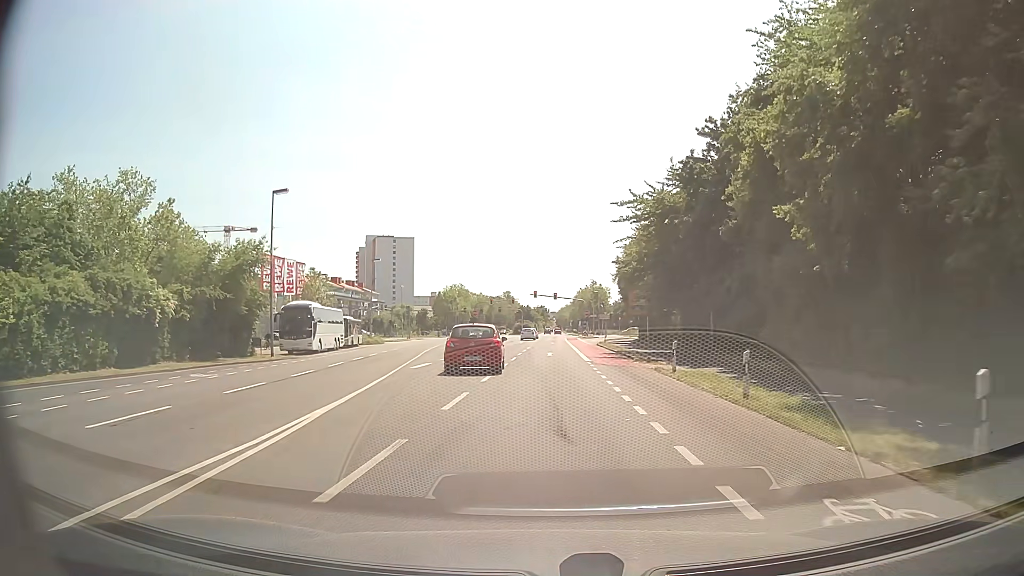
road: secondary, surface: asphalt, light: Day
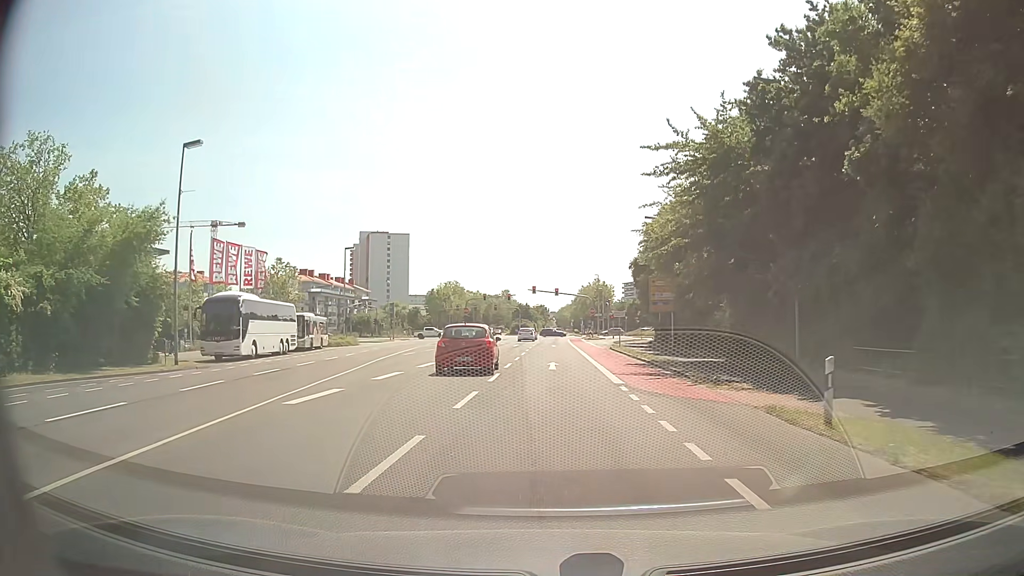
(0.0, +11.9) m; 0°
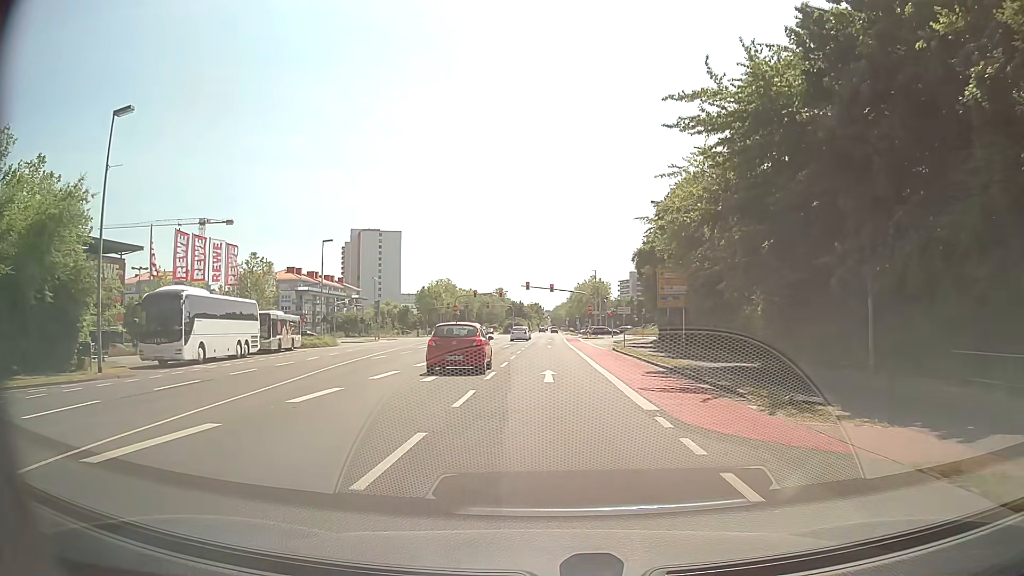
(0.0, +5.8) m; 0°
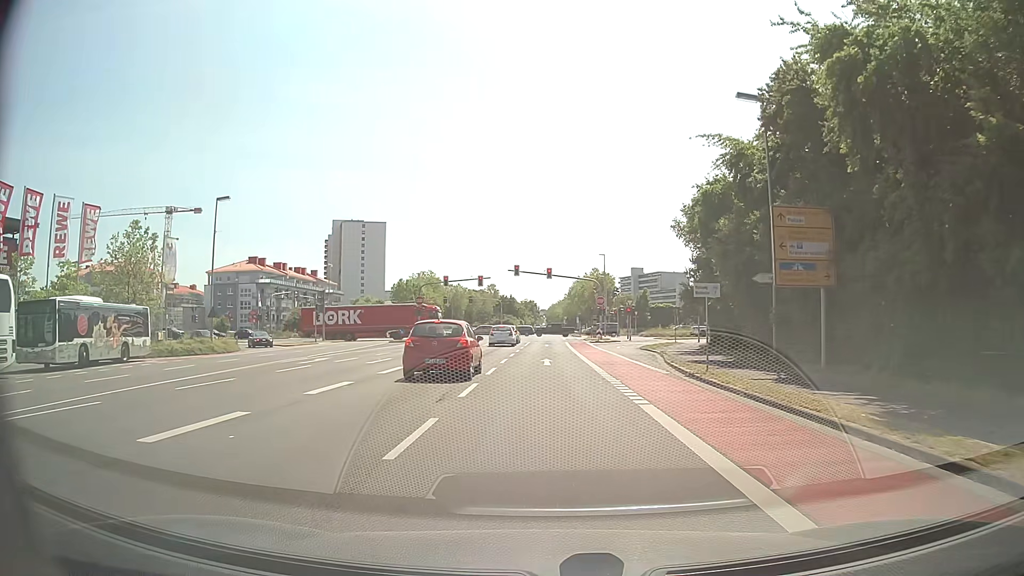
(+0.2, +22.9) m; 0°
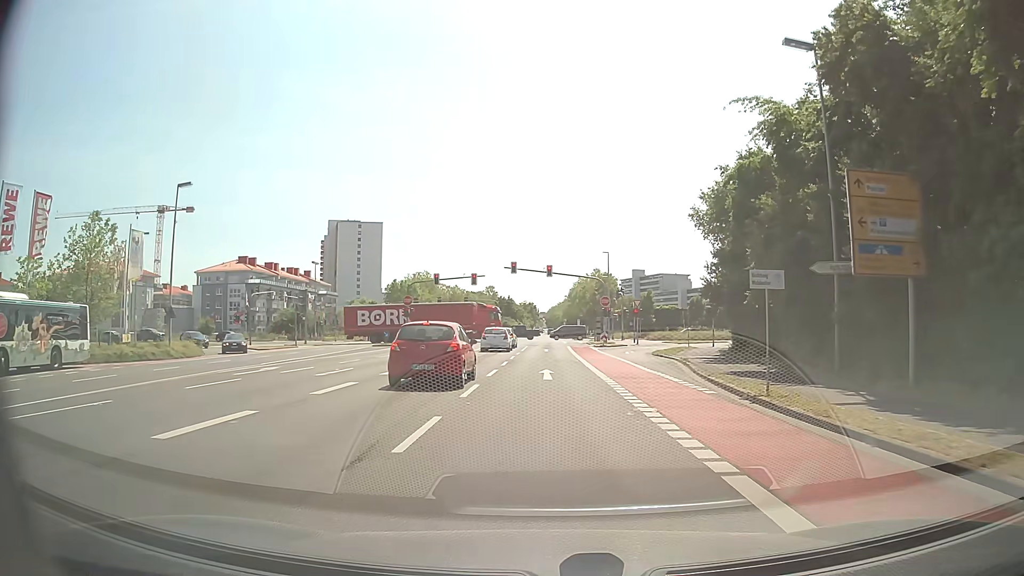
(0.0, +5.6) m; 0°
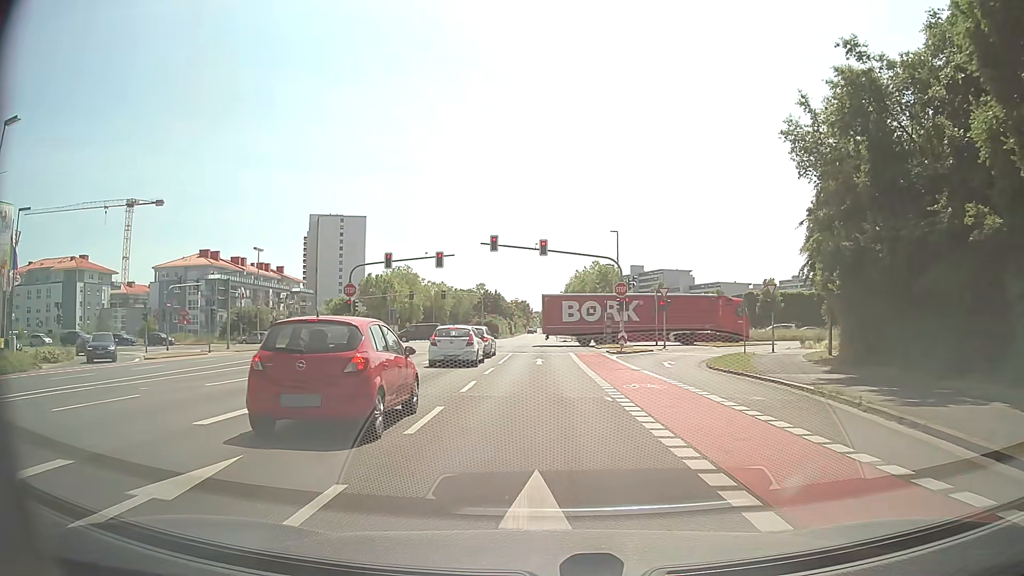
(+0.1, +16.6) m; 0°
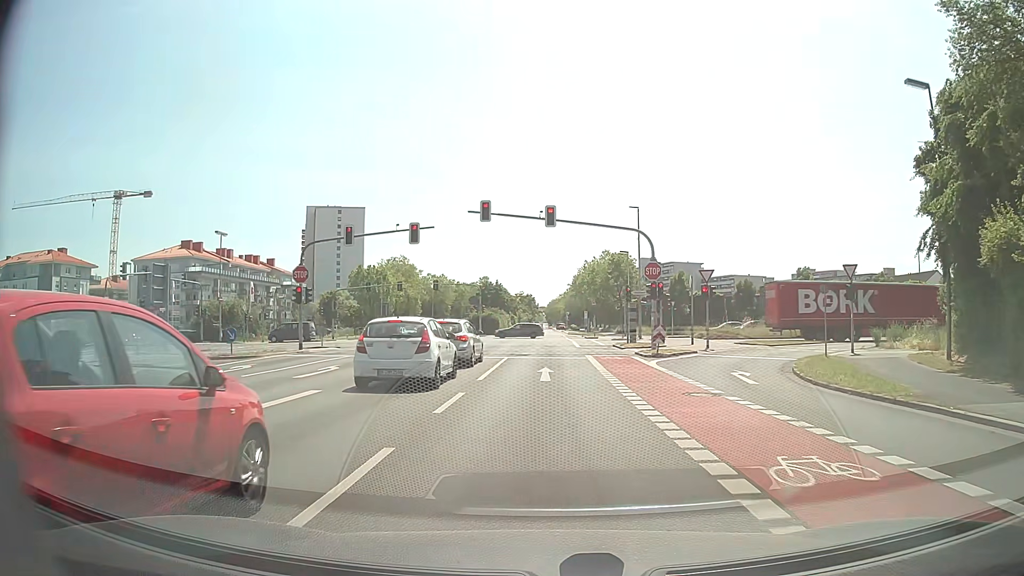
(-0.1, +10.3) m; 0°
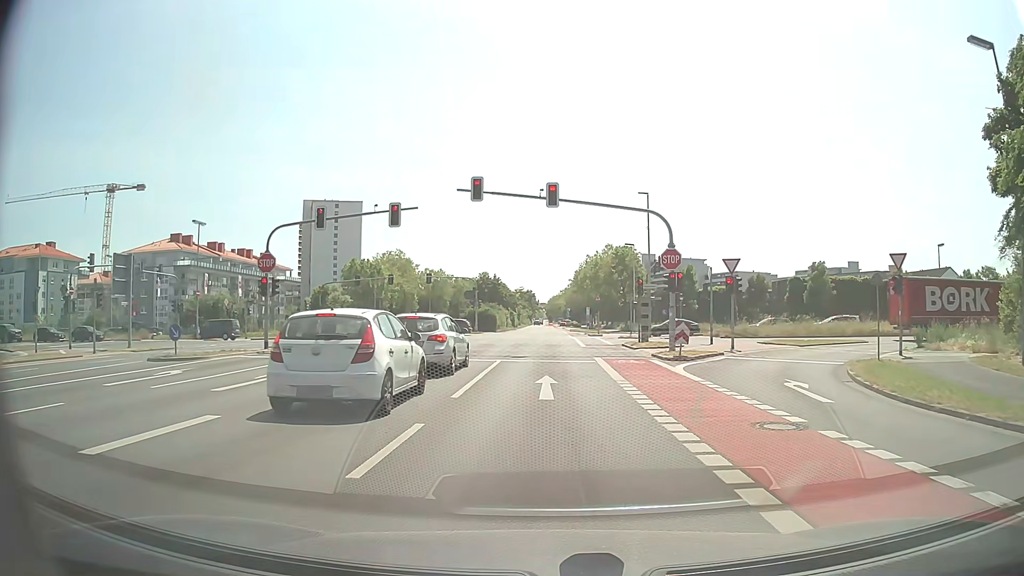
(0.0, +4.5) m; 0°
(0, +10) (0, +20) (0, +30) (+1, +40) (+1, +50) (+1, +60) (+1, +70) (+1, +80) (+1, +90) (+1, +100) m
